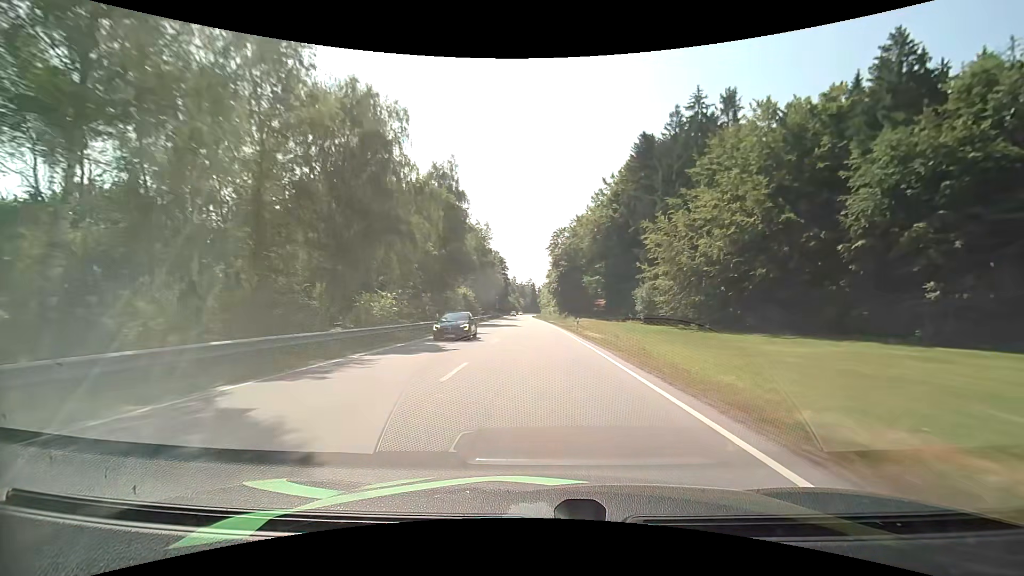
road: primary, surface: asphalt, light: Day
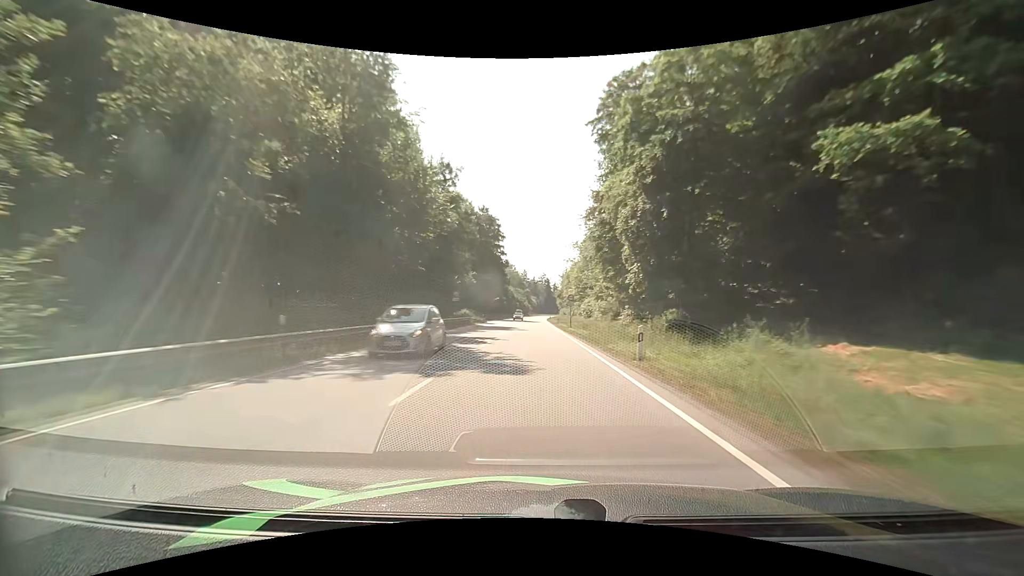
(-1.2, +74.8) m; -2°
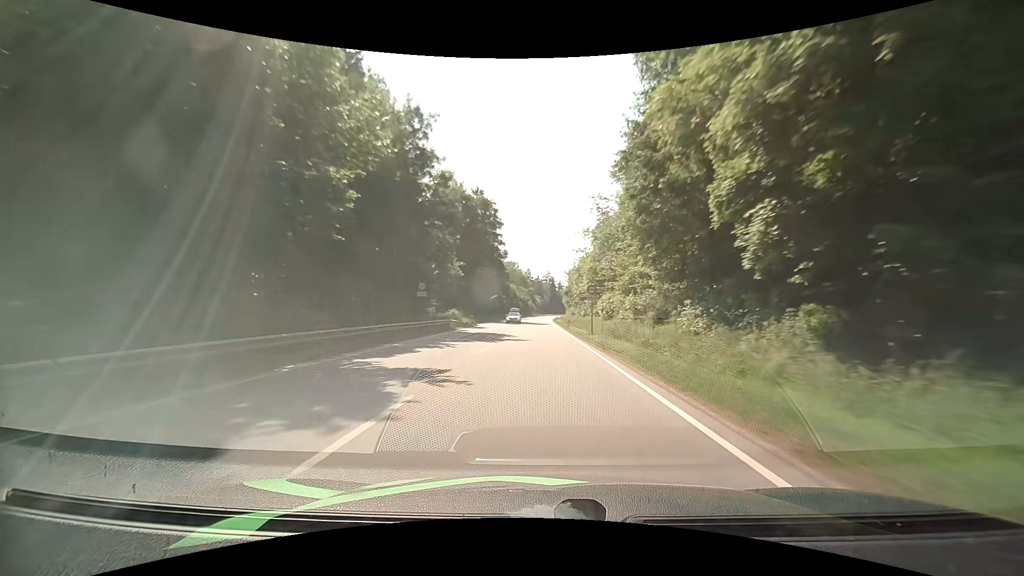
(0.0, +15.0) m; 0°
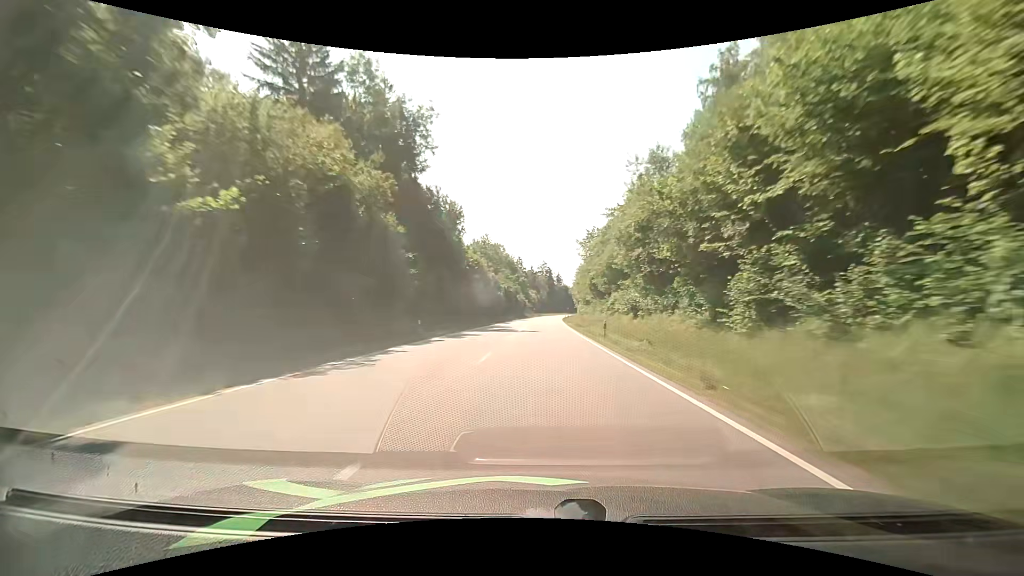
(-0.2, +76.0) m; 0°
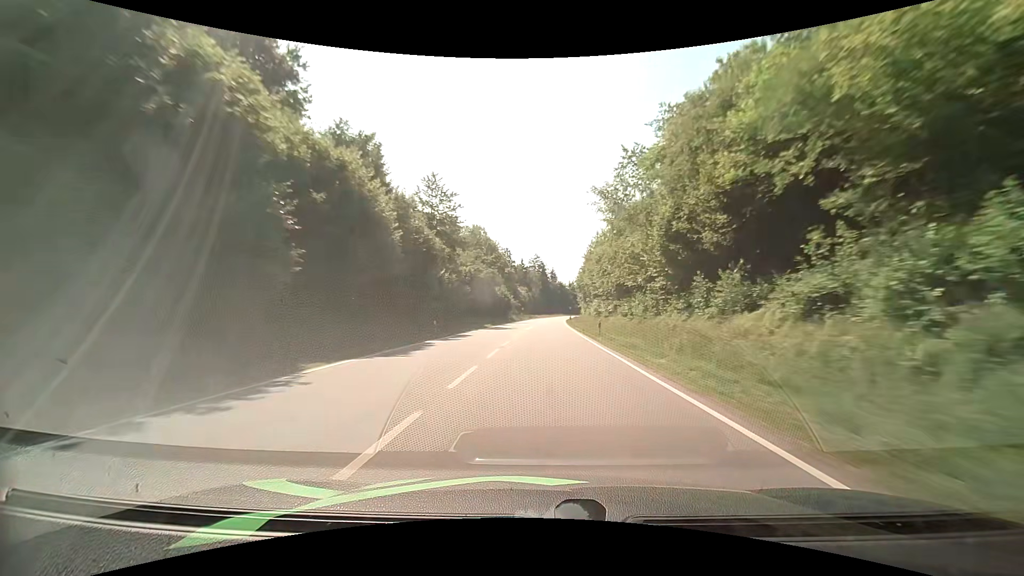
(+0.3, +46.6) m; +1°
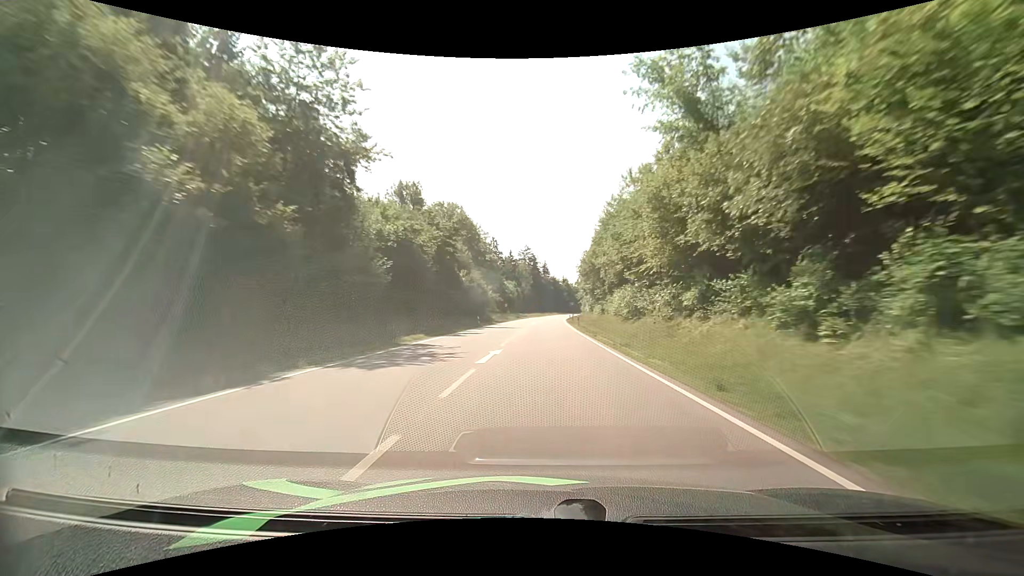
(+0.1, +31.3) m; +1°
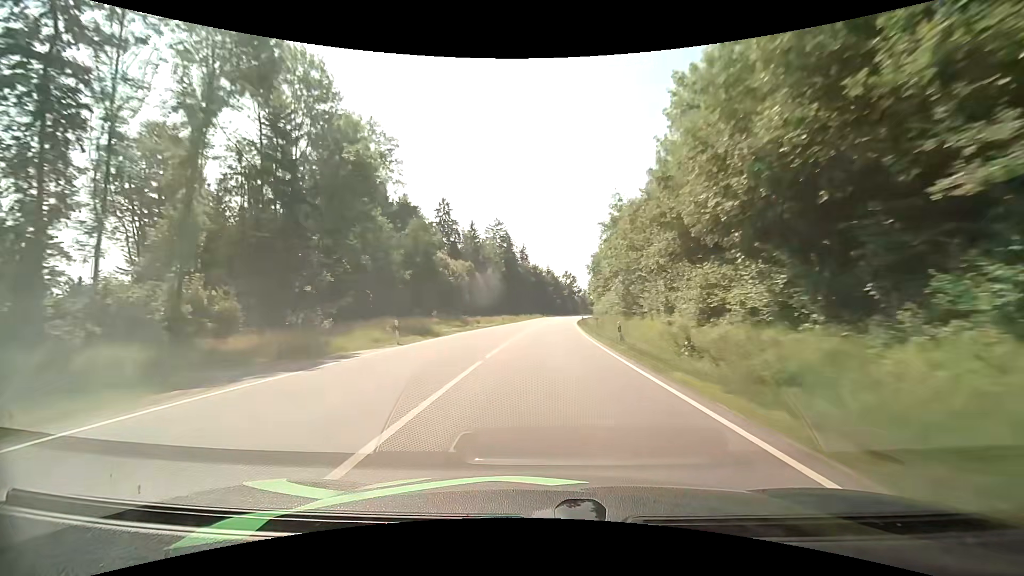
(+1.6, +78.3) m; +2°
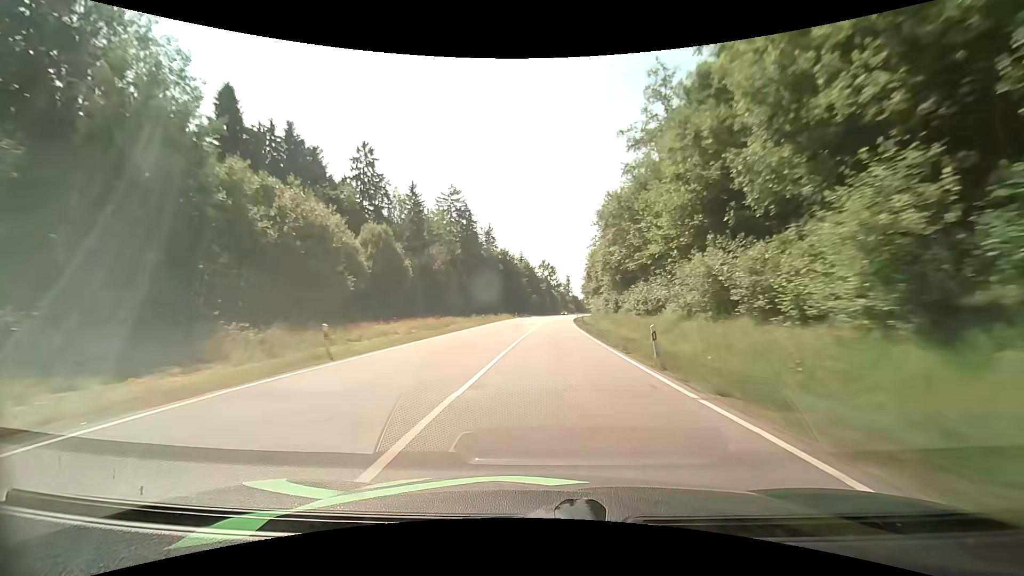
(+1.2, +47.2) m; +3°
(0, +10) (0, +20) (+1, +30) (+1, +40) (+1, +50) (+2, +60) (+2, +70) (+3, +80) (+4, +90) (+5, +100) m
